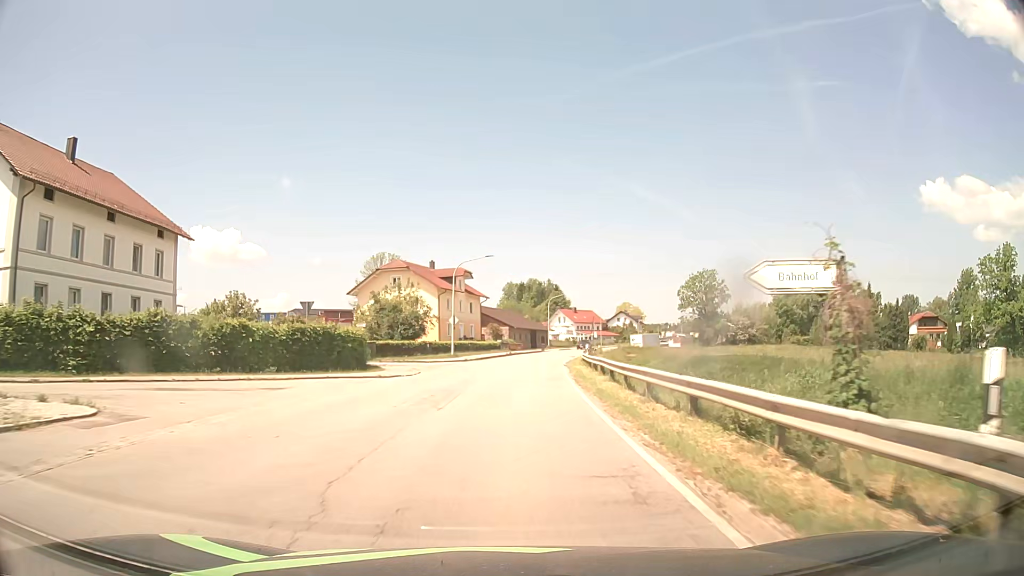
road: secondary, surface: asphalt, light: Day
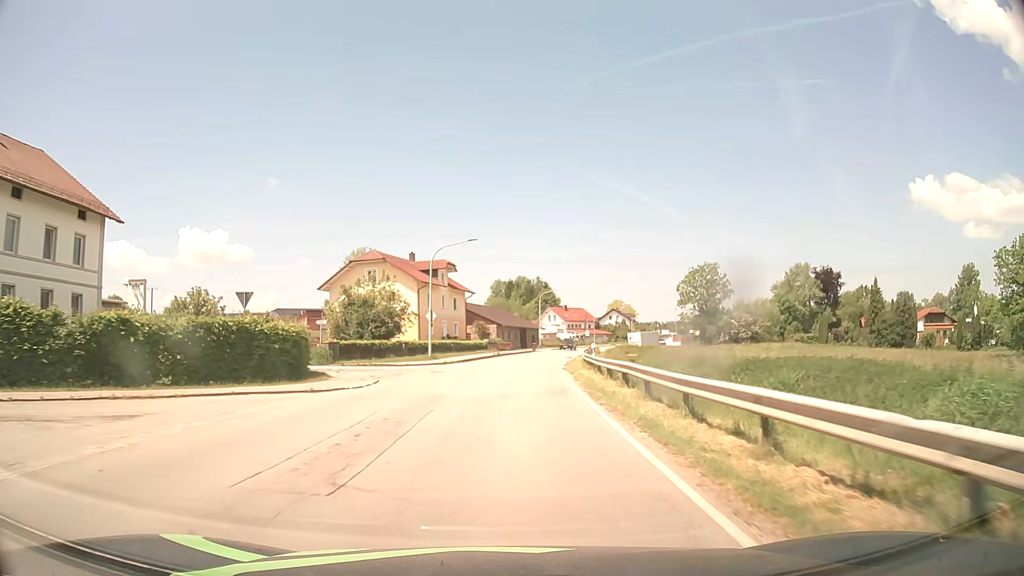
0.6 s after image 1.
(+0.1, +7.7) m; +1°
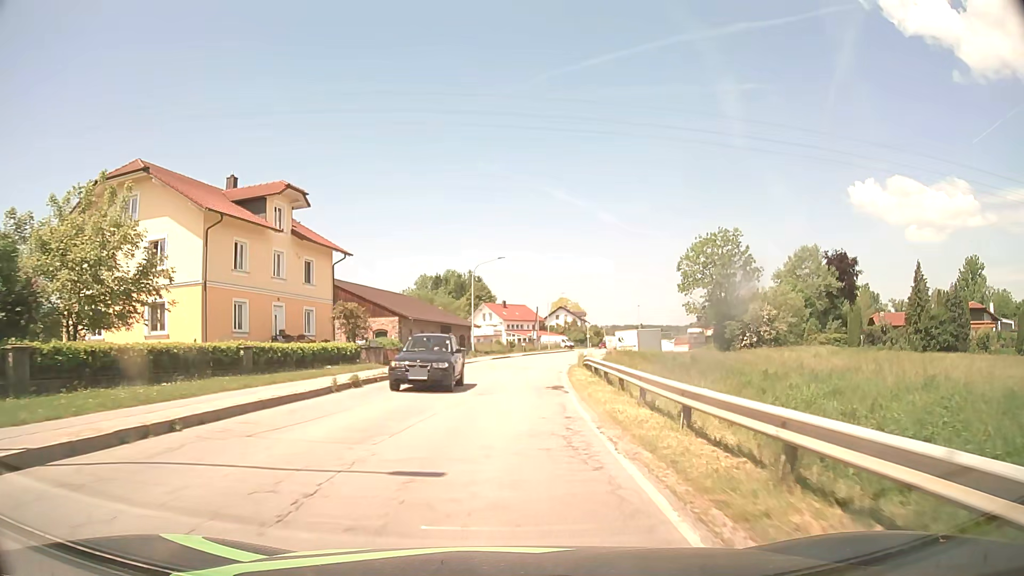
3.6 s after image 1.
(+1.6, +37.9) m; +6°
(0, +10) (0, +20) (+1, +30) (+2, +40) (+3, +50) (+5, +60) (+7, +70) (+9, +79) (+11, +89) (+13, +99) m
